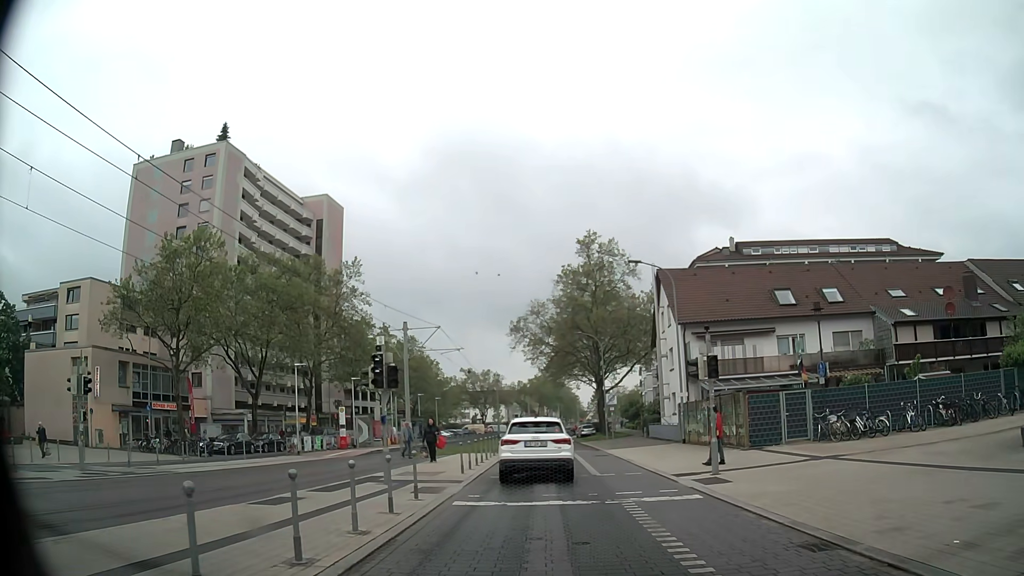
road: tertiary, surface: asphalt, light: Day
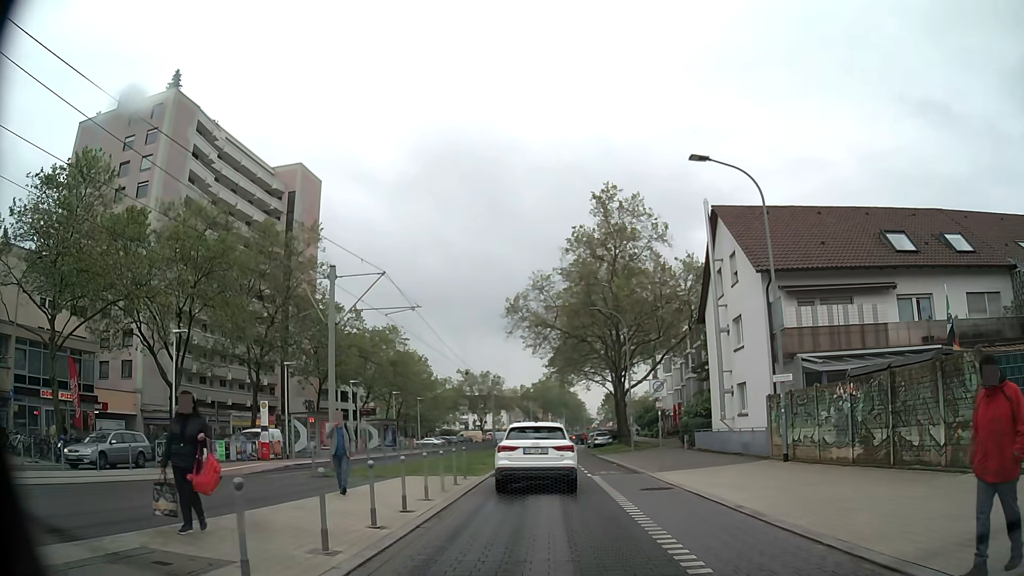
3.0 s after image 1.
(-0.2, +14.2) m; -1°
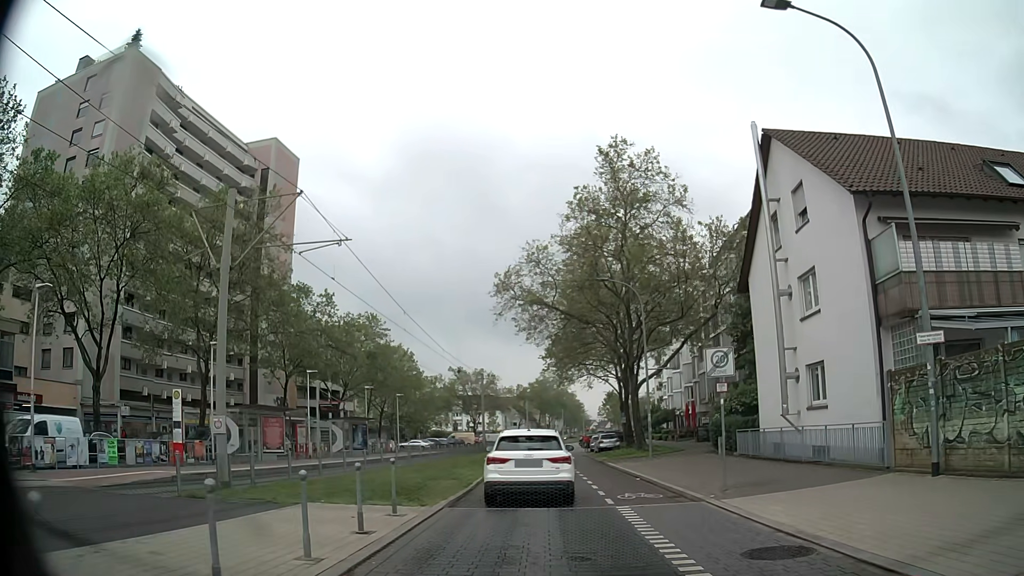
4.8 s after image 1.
(0.0, +8.4) m; +1°
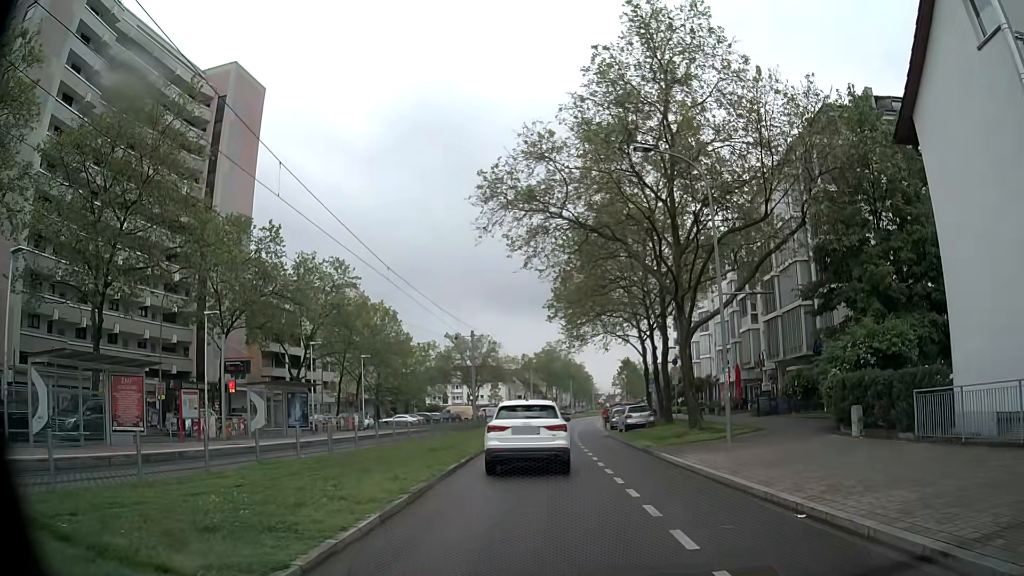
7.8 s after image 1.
(-0.2, +13.5) m; -1°
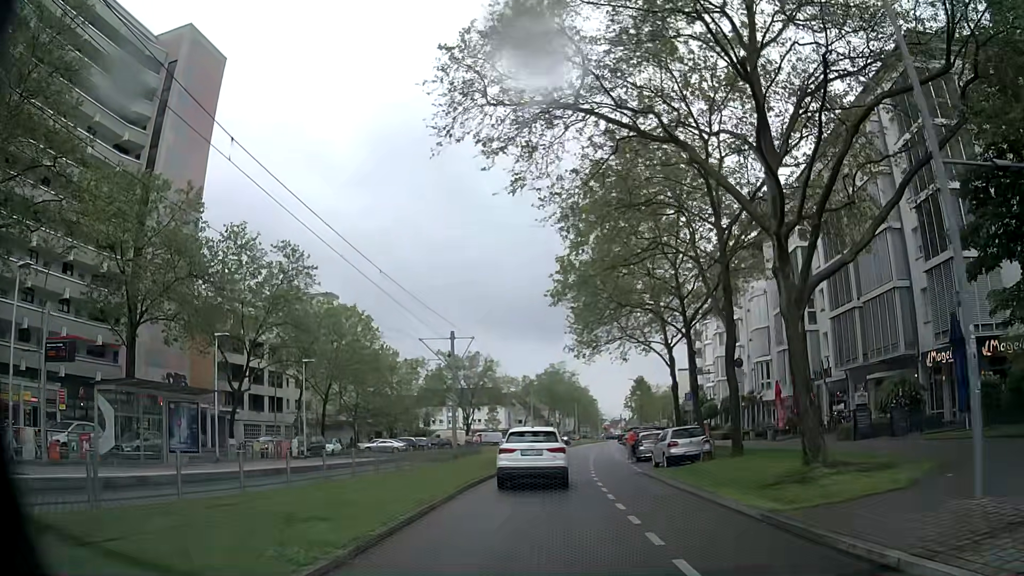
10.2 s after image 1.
(-0.2, +12.4) m; -1°
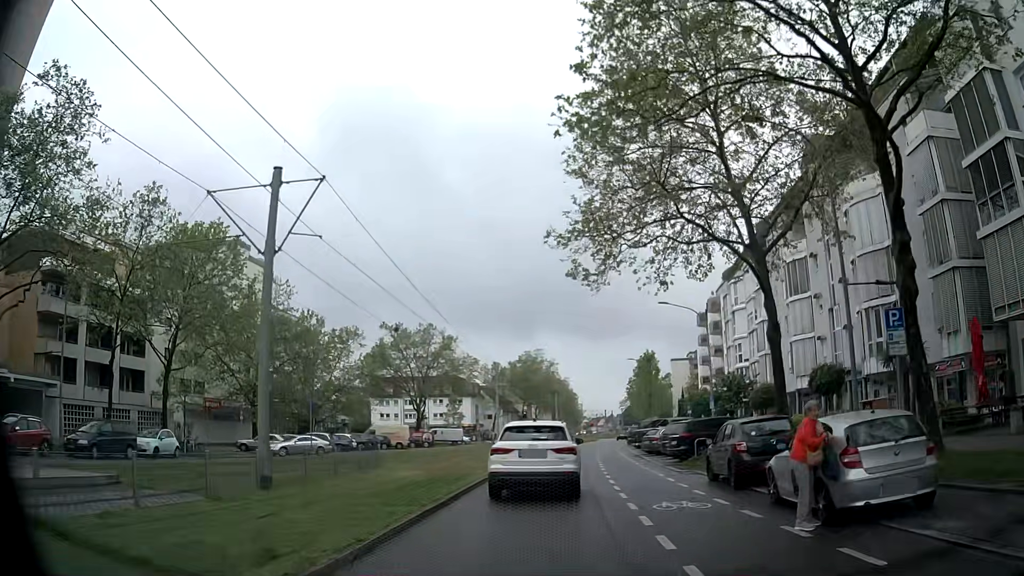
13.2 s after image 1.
(+0.5, +24.8) m; +1°
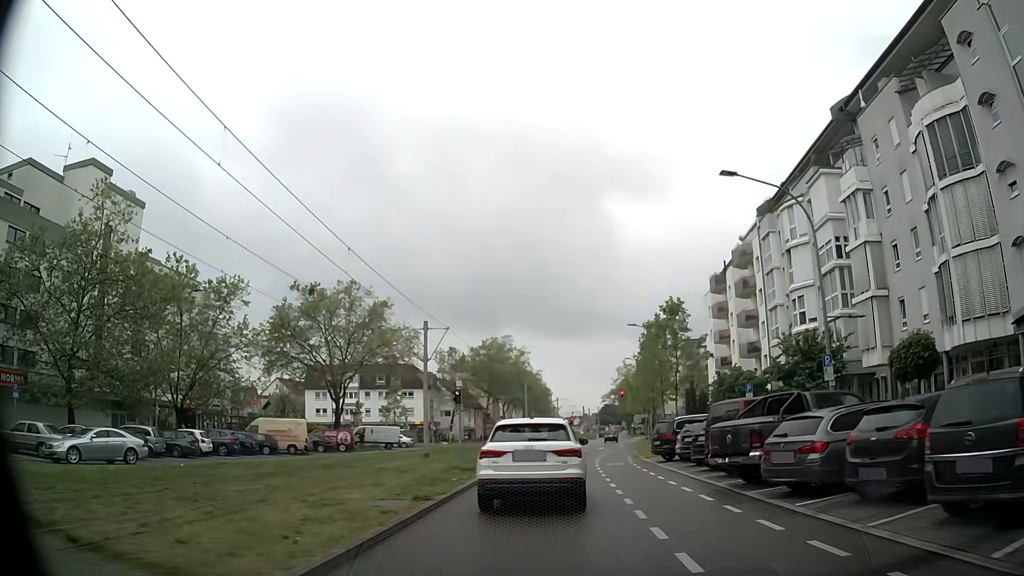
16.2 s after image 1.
(+0.9, +23.4) m; +4°
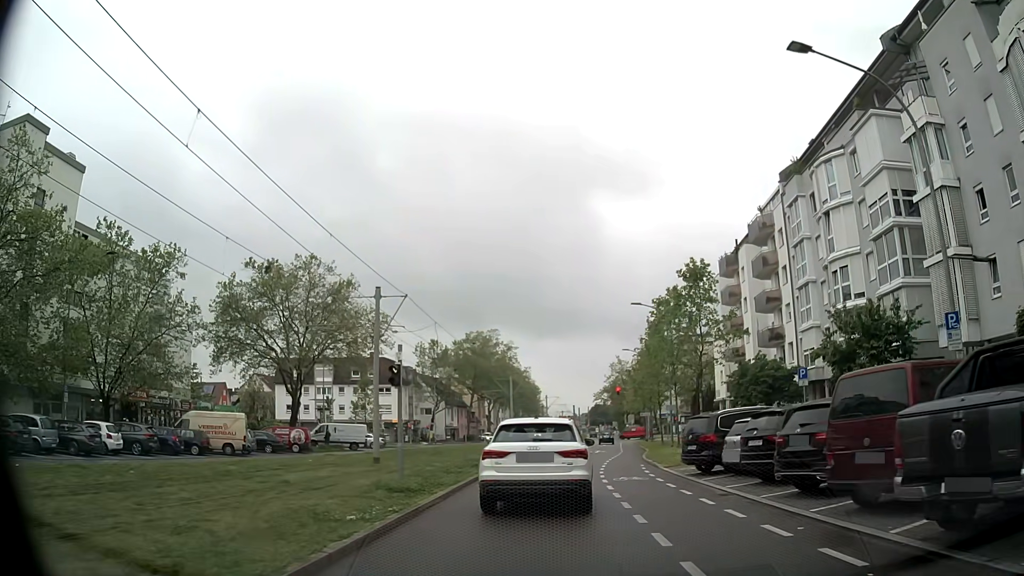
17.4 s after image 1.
(+0.1, +8.5) m; +2°
